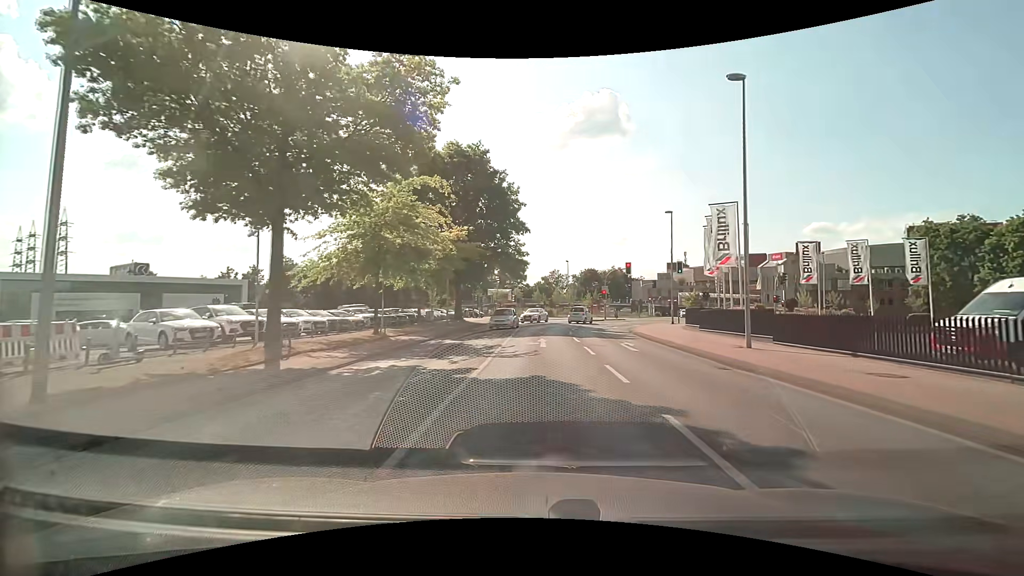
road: tertiary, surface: asphalt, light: Day
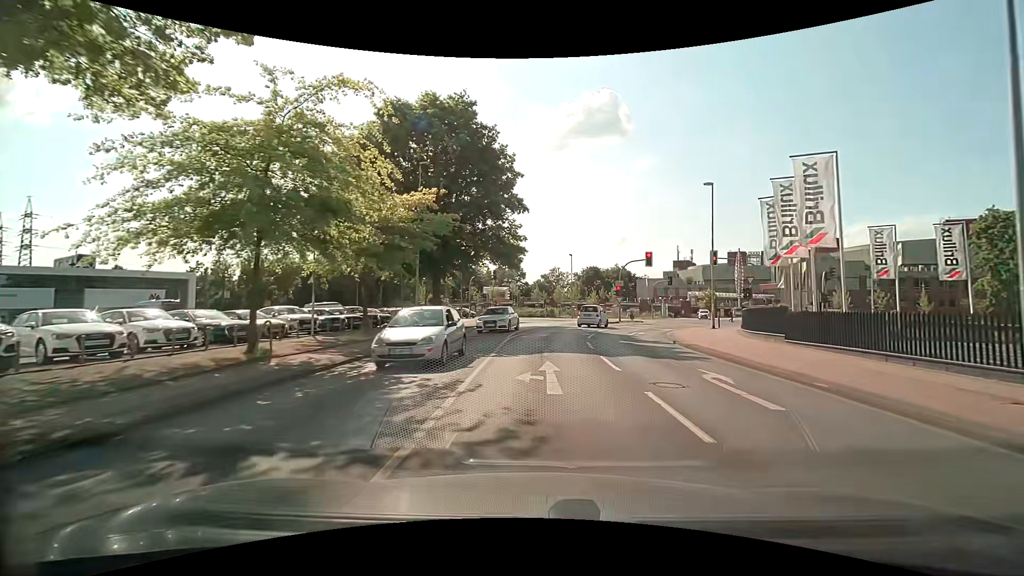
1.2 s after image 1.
(0.0, +10.2) m; 0°
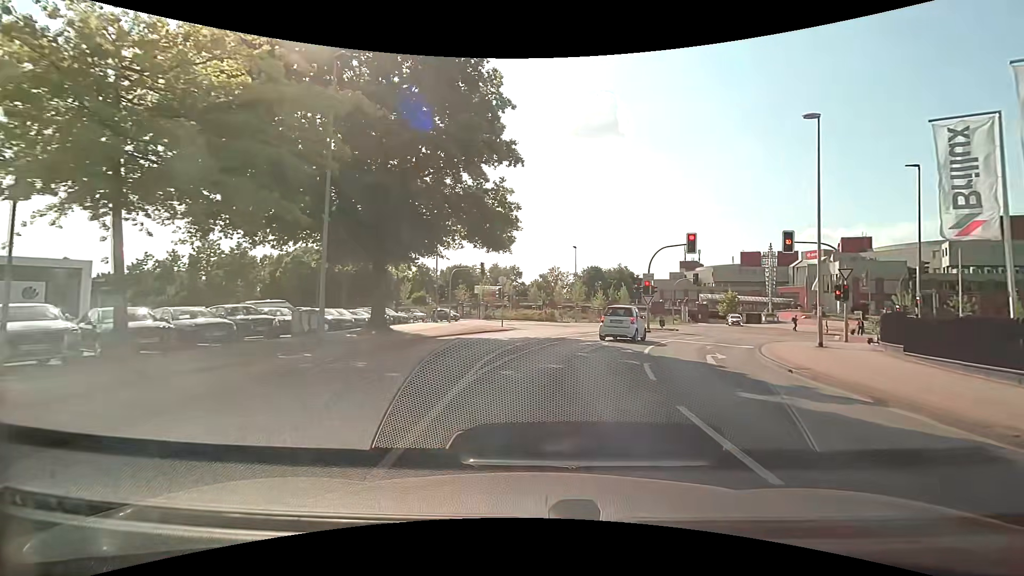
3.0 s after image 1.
(0.0, +13.0) m; 0°
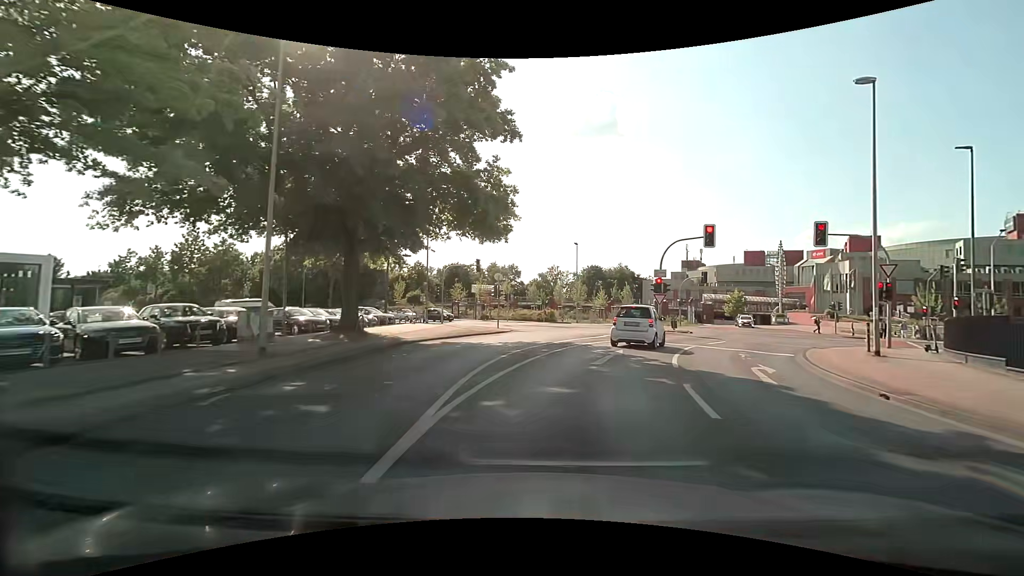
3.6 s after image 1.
(0.0, +3.5) m; 0°
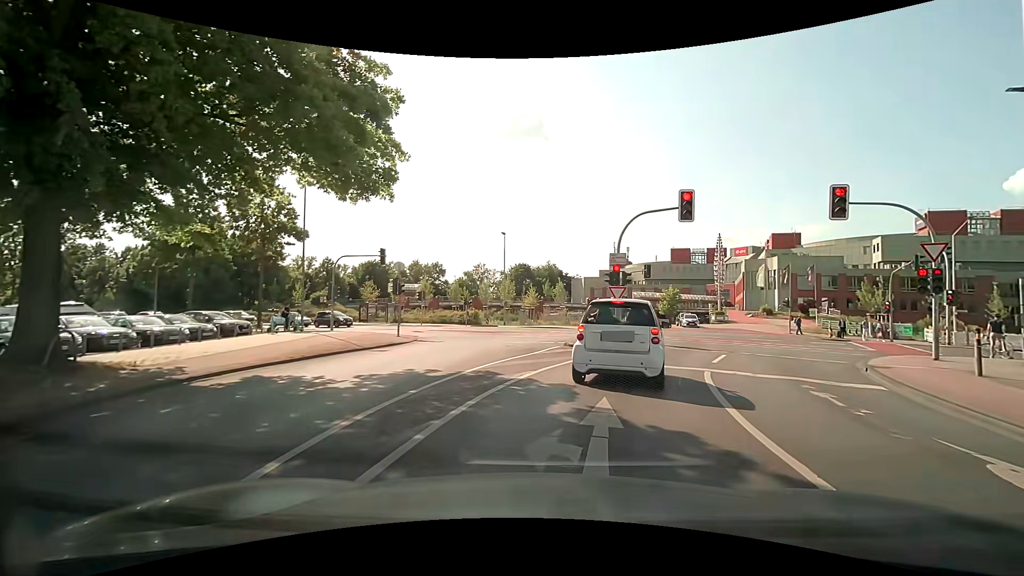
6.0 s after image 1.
(+0.5, +9.2) m; +8°
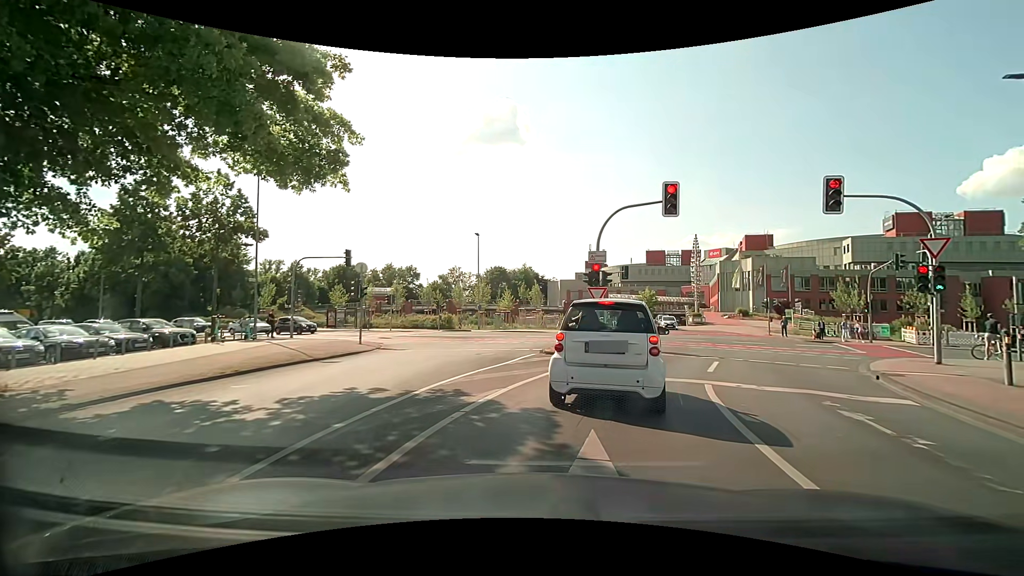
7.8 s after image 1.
(+0.1, +1.8) m; +3°
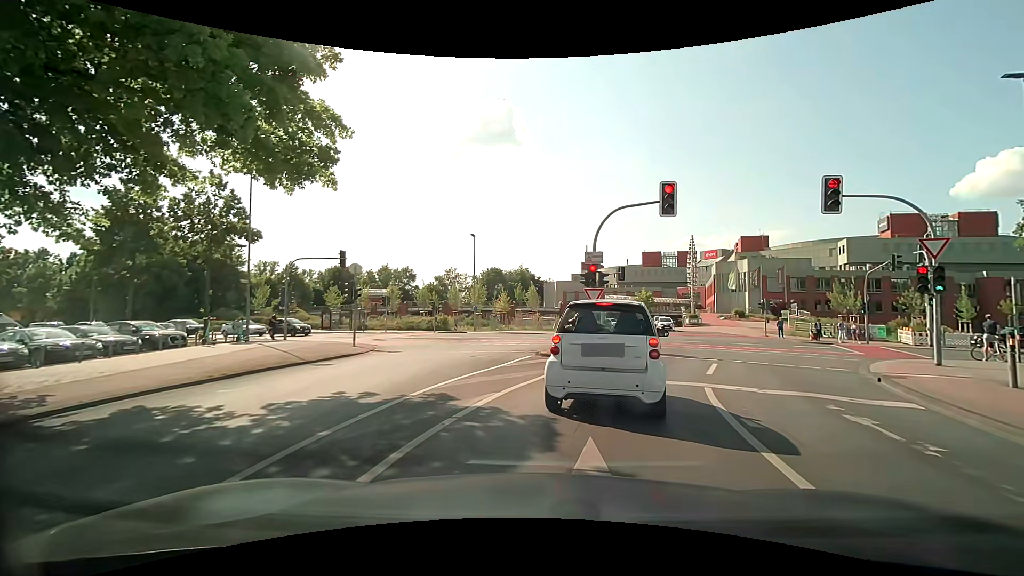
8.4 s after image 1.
(0.0, +0.3) m; 0°
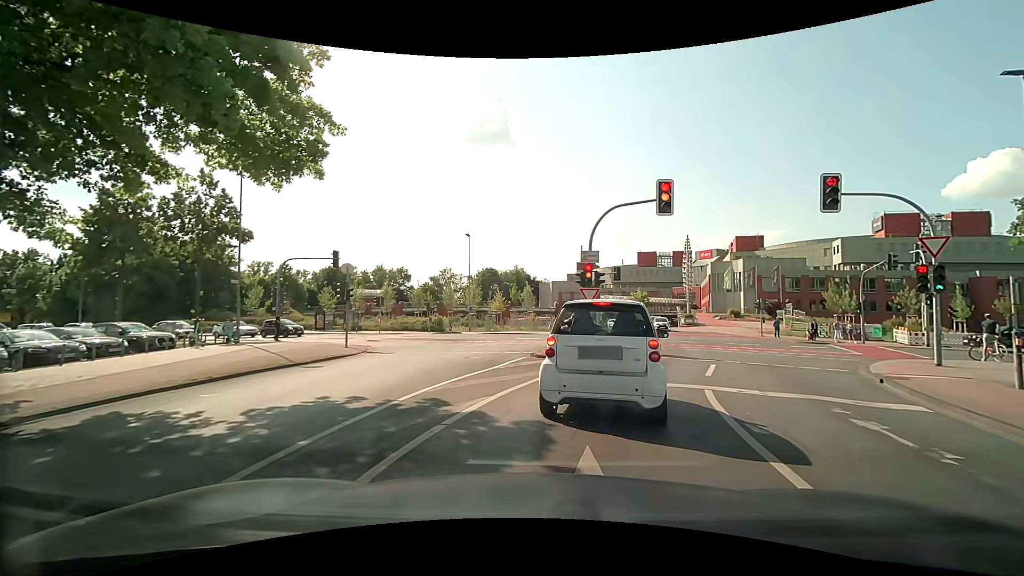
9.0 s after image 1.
(0.0, +0.3) m; 0°
(+1, +10) (+5, +19) (+7, +29) (+6, +39) (-1, +46) (-10, +50) (-19, +54) (-29, +57) (-38, +60) (-48, +64) m
